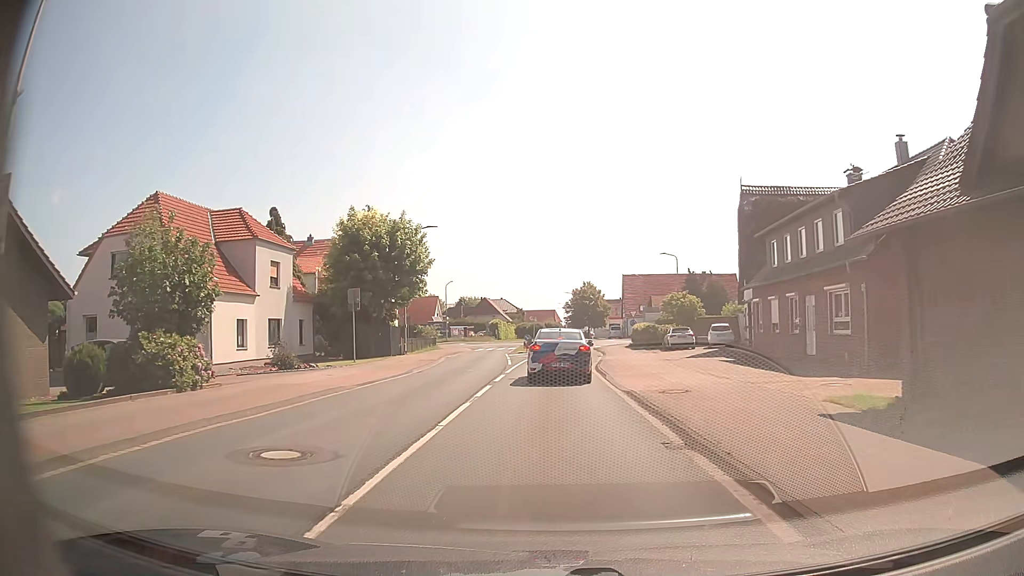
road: primary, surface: asphalt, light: Day
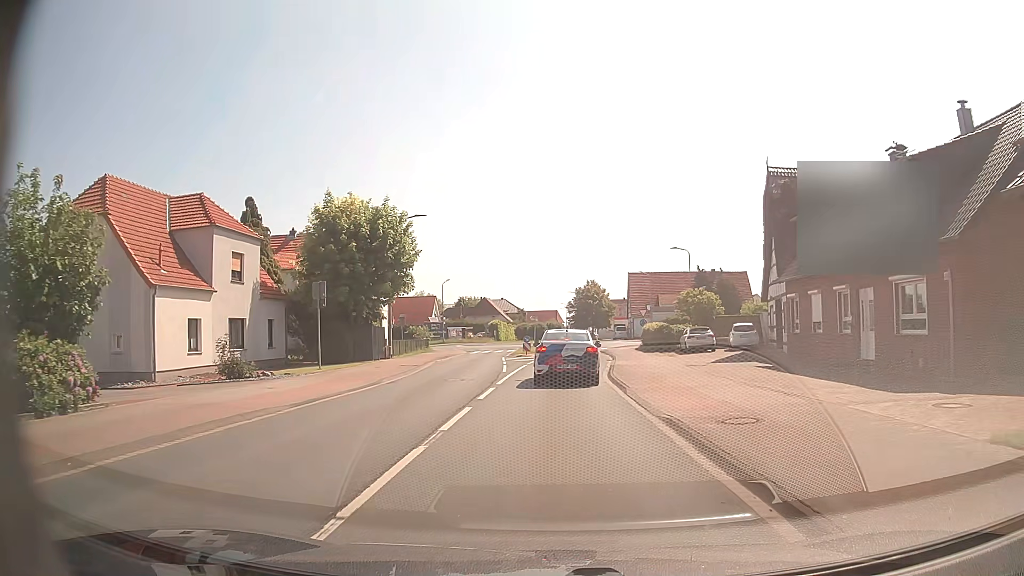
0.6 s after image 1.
(0.0, +4.9) m; 0°
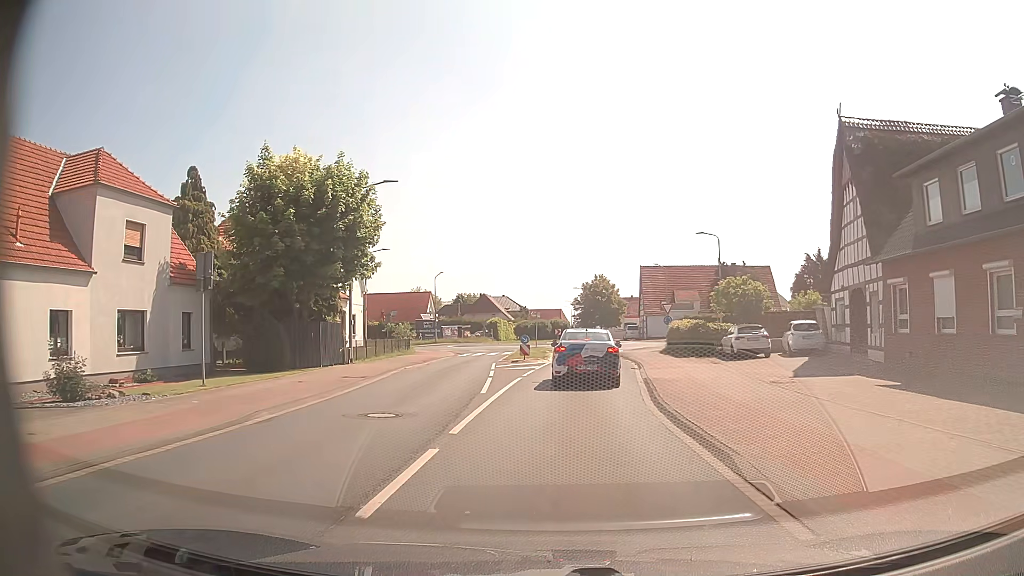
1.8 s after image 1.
(0.0, +9.2) m; 0°
(0, +10) (+1, +20) (+2, +30) (+2, +40) (+3, +50) (+8, +59) (+10, +68) (+6, +77) (-3, +79) (-13, +78) m
